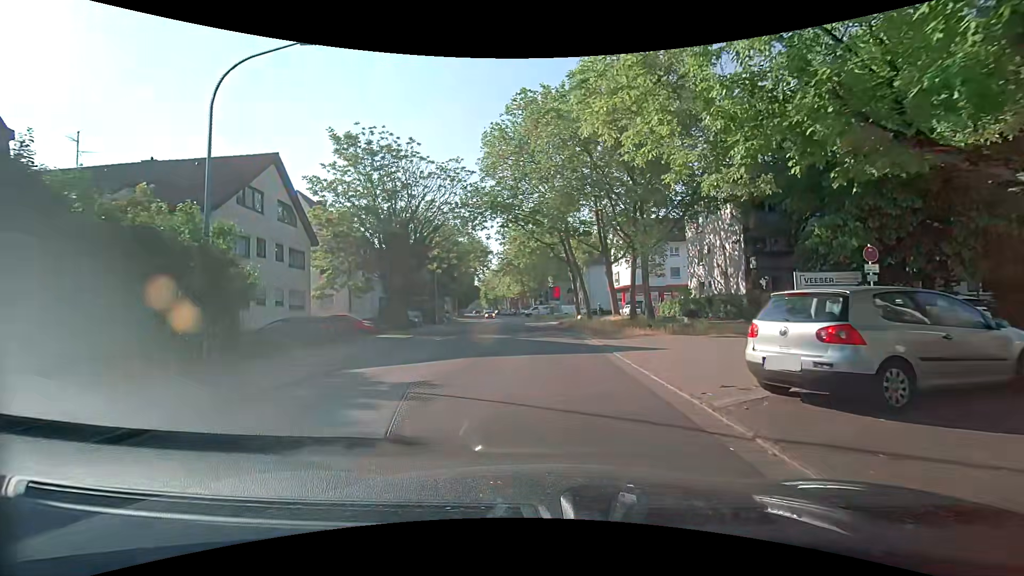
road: secondary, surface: asphalt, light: Day
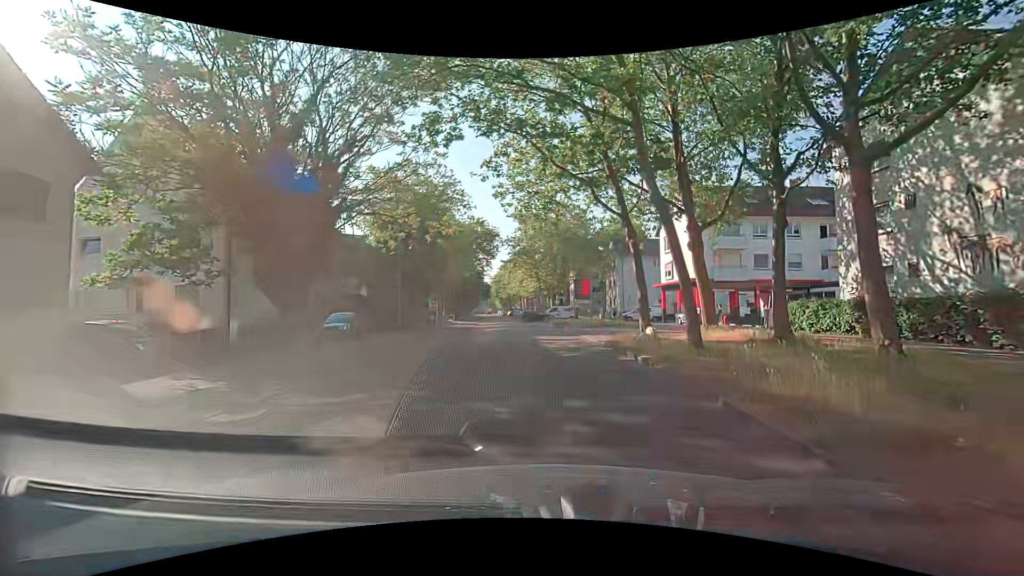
(-0.6, +19.7) m; -3°
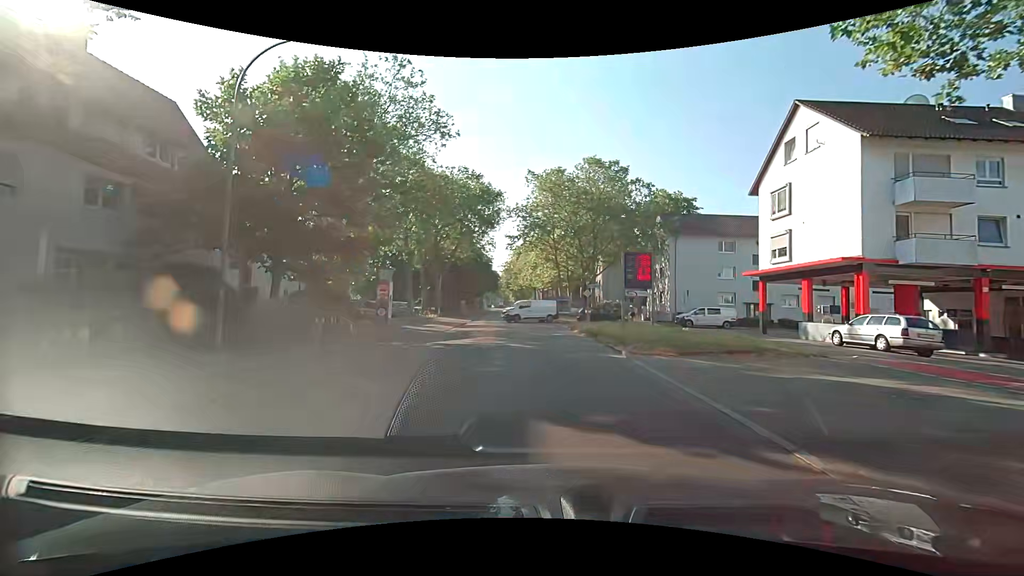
(-0.4, +20.4) m; -3°
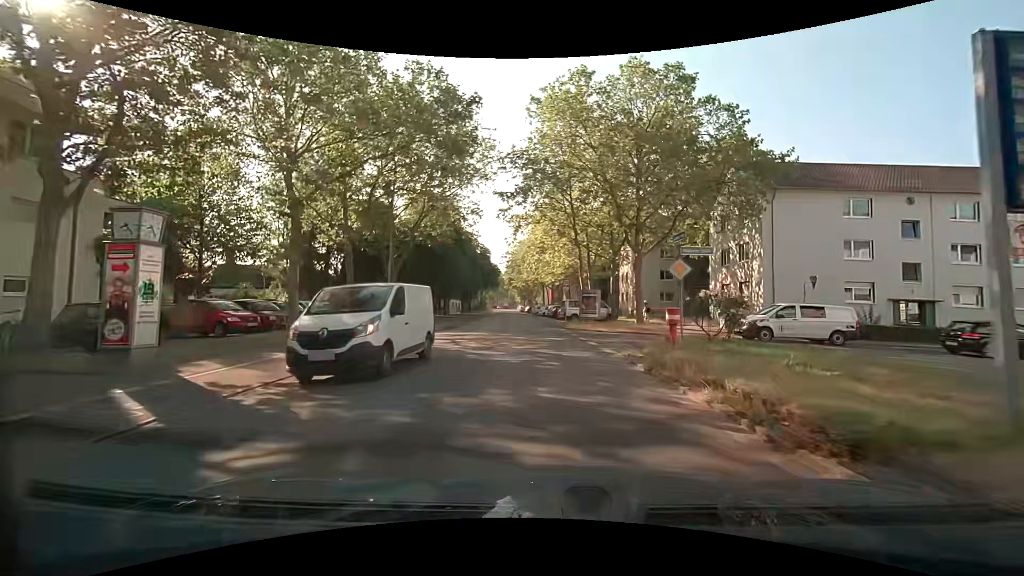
(-0.2, +20.4) m; 0°
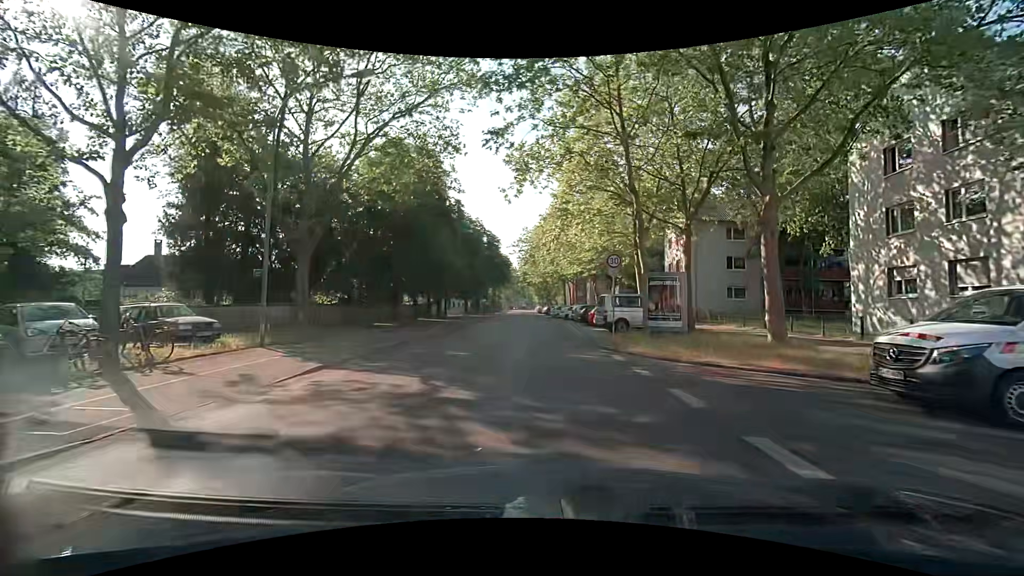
(-0.4, +16.7) m; -3°
